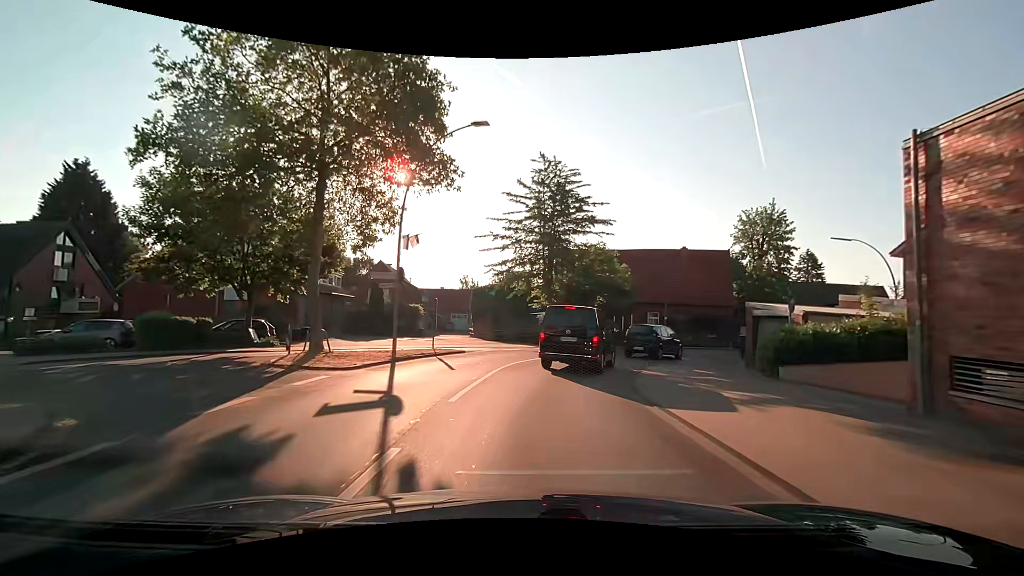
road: secondary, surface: asphalt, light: Day
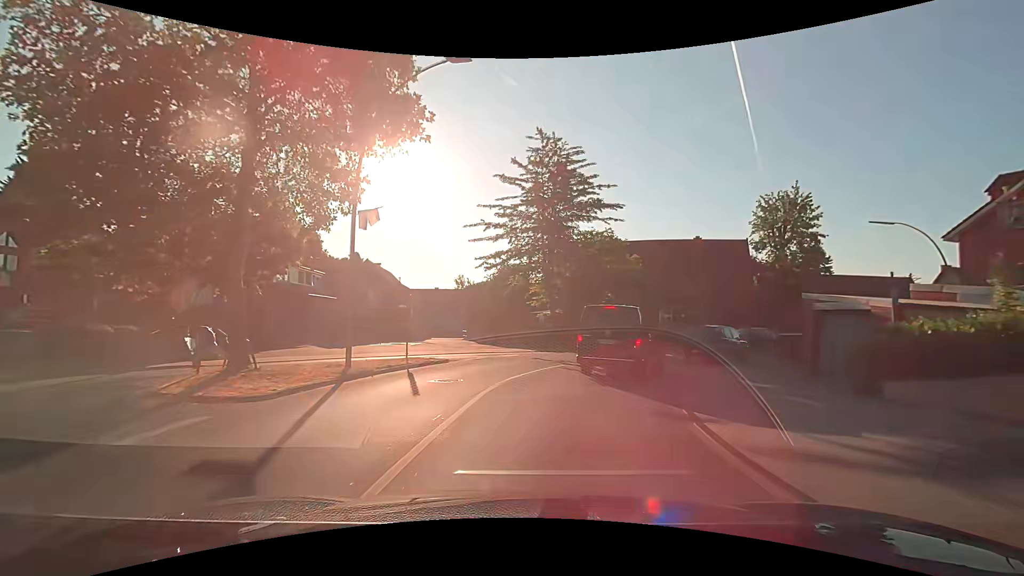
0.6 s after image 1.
(+0.1, +4.6) m; +1°
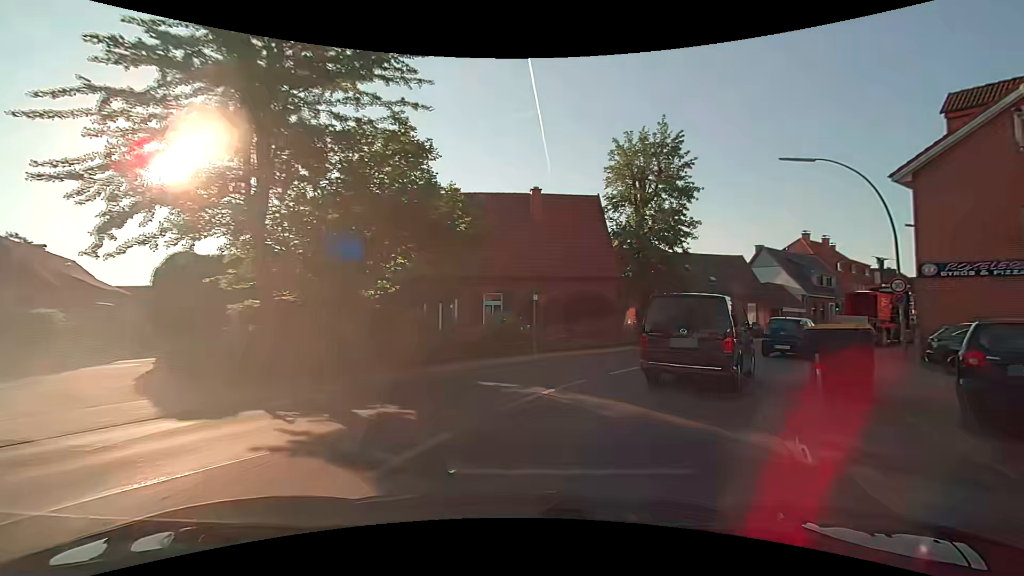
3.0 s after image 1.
(+2.3, +16.4) m; +21°
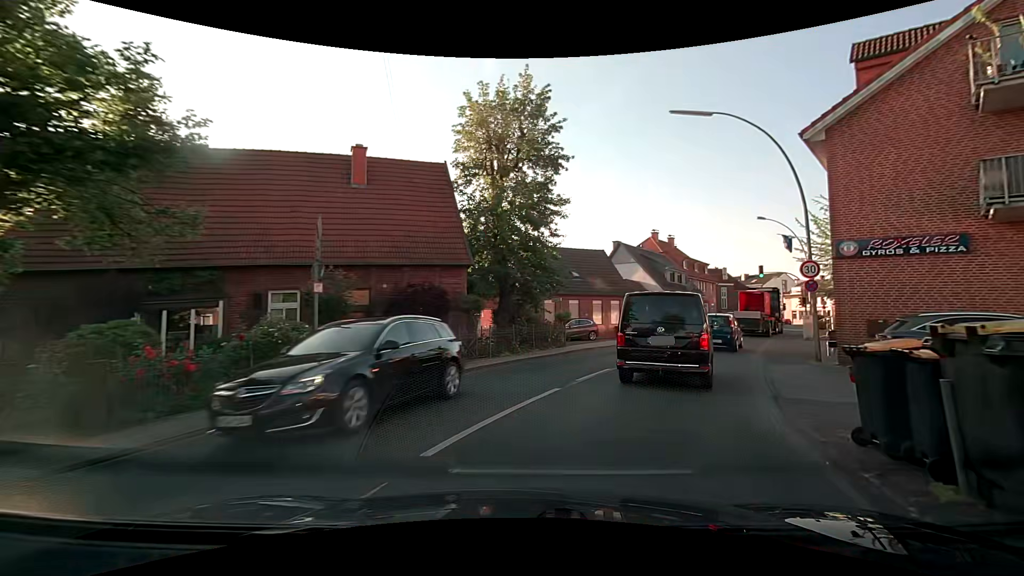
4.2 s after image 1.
(+1.1, +7.3) m; +16°
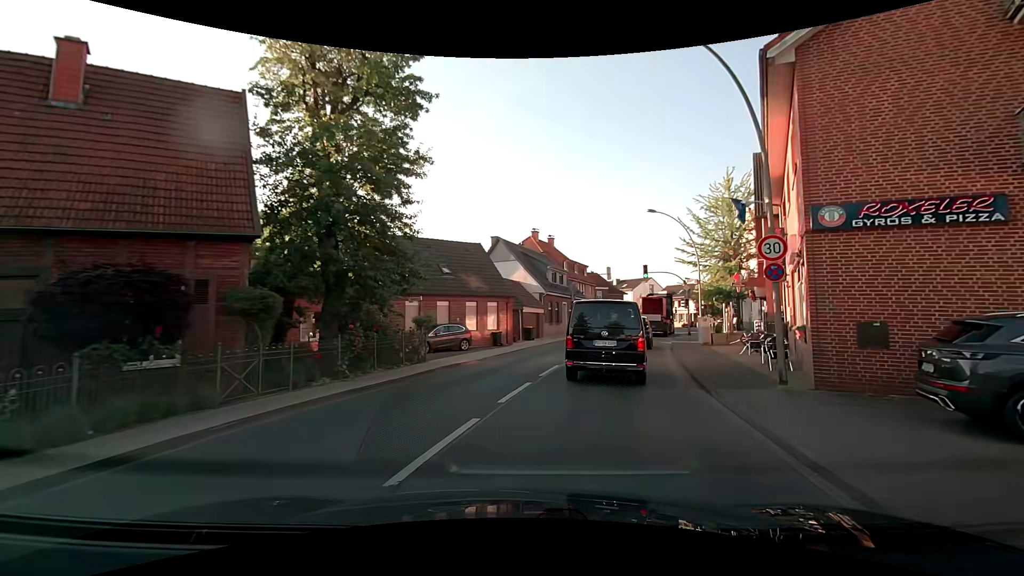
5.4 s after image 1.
(+0.8, +6.8) m; +13°
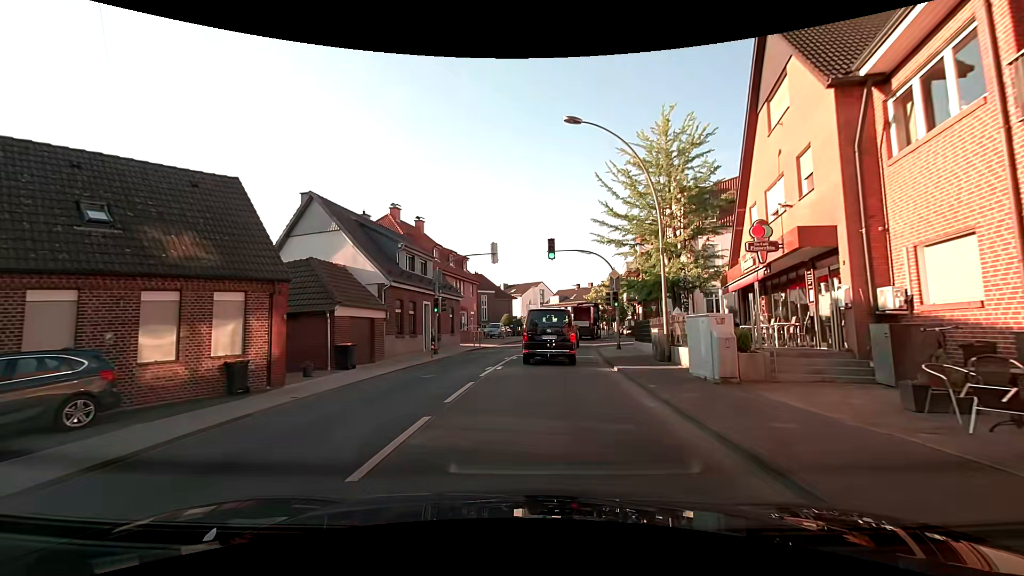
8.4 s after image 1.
(+2.9, +17.3) m; +14°
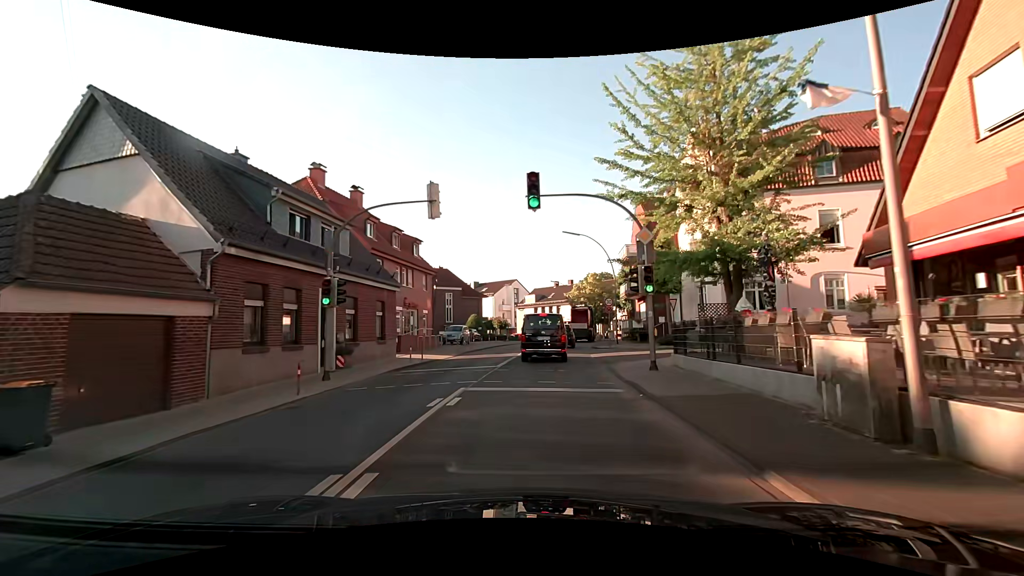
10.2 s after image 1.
(+0.4, +12.0) m; +3°
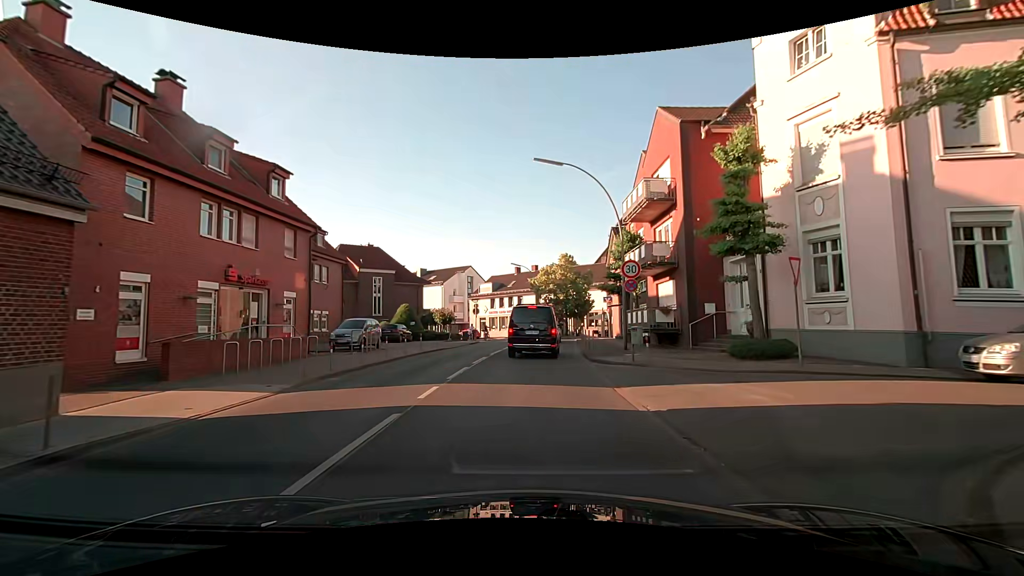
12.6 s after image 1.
(+0.6, +16.6) m; +5°
